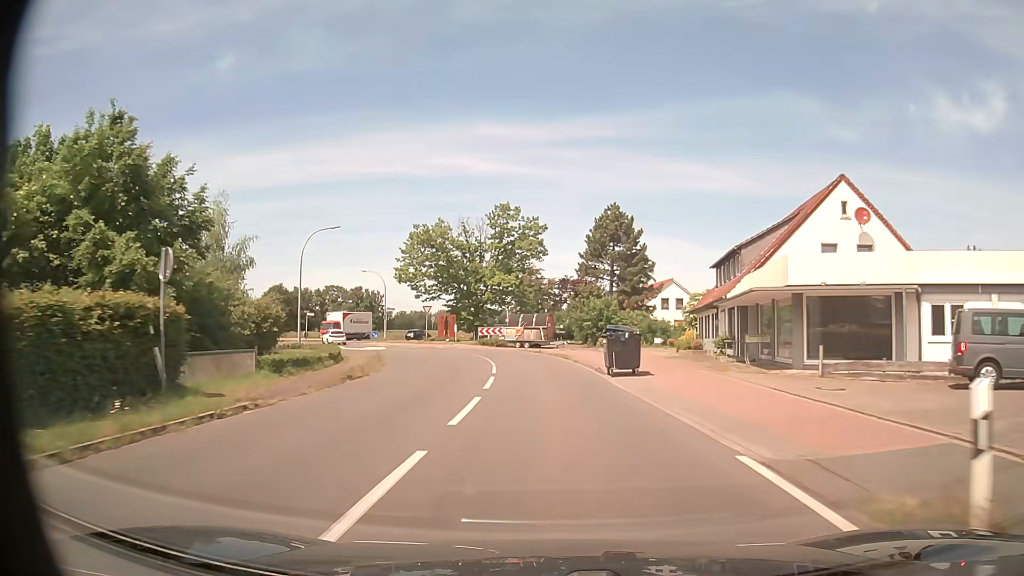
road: tertiary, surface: asphalt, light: Day
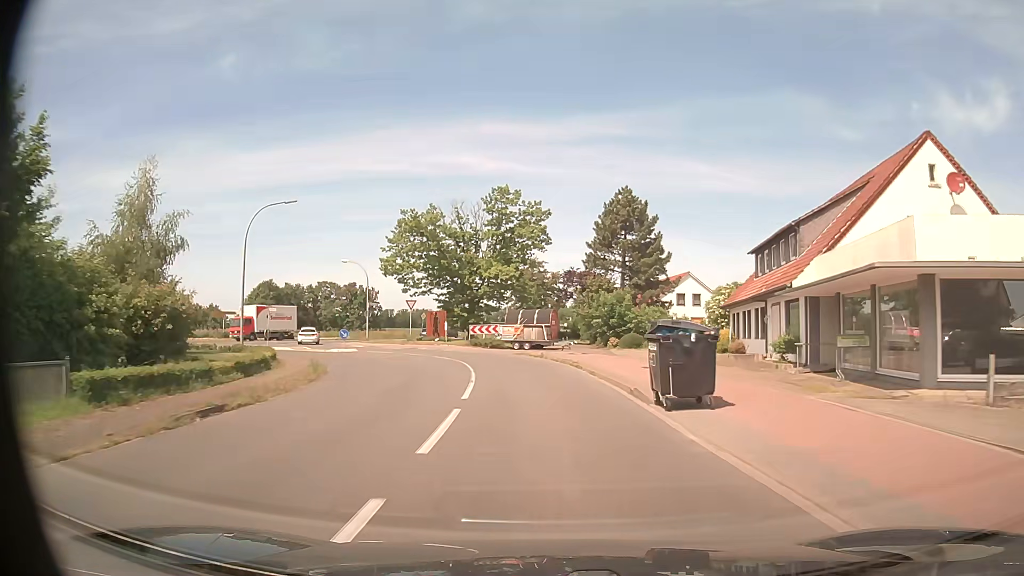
(0.0, +8.2) m; 0°
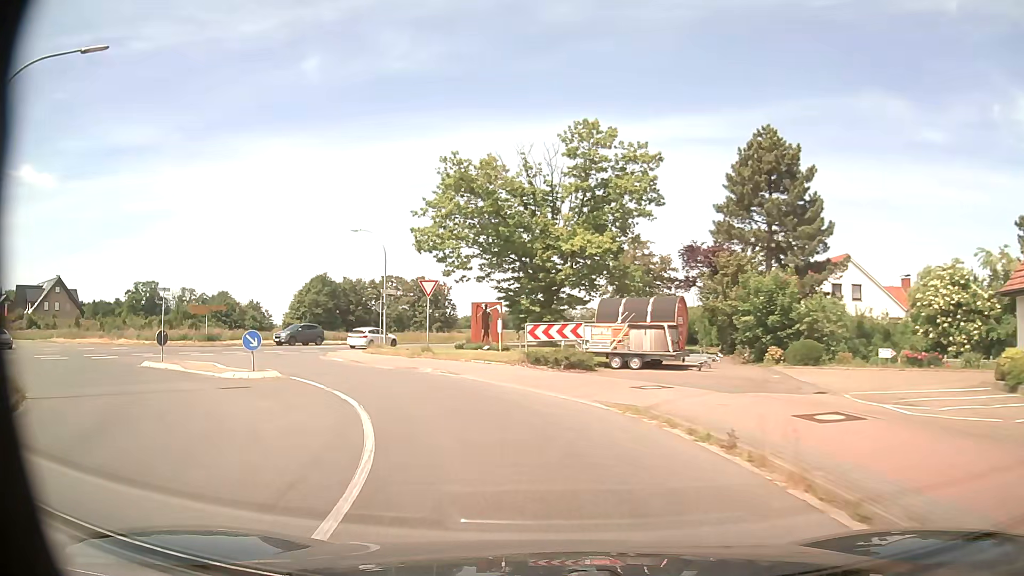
(-0.9, +21.7) m; -8°
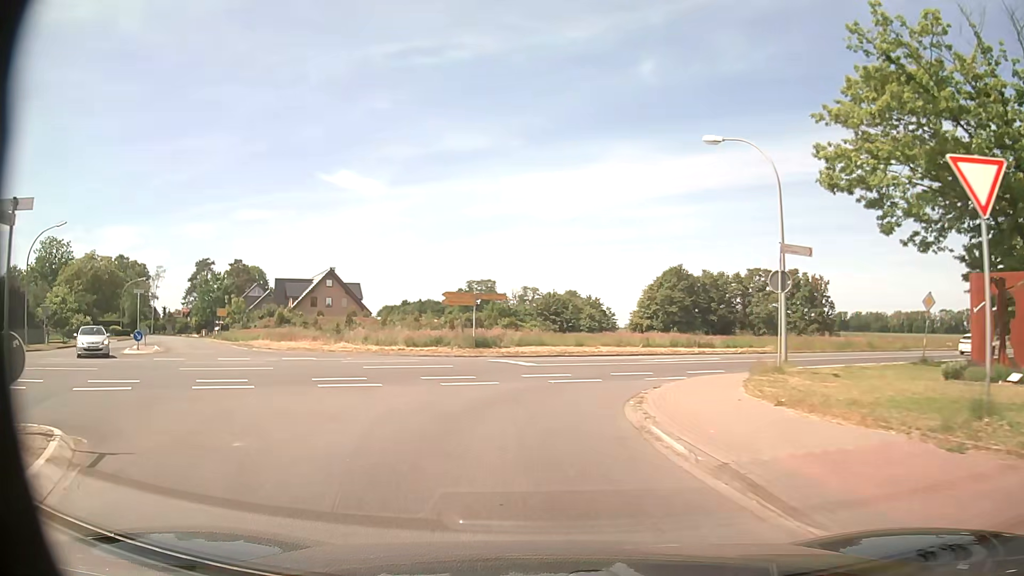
(-5.1, +20.0) m; -31°
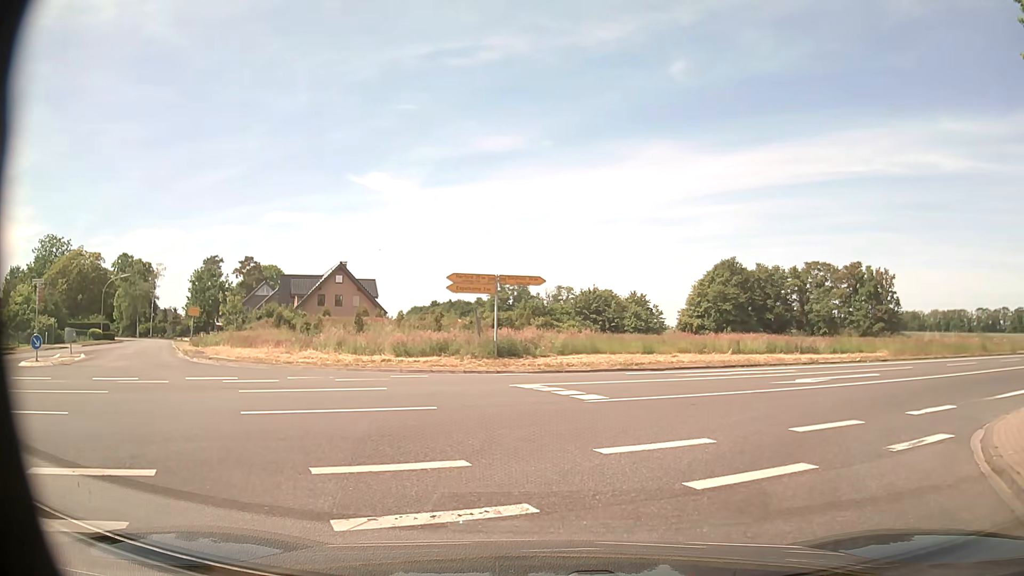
(-0.8, +11.3) m; -2°
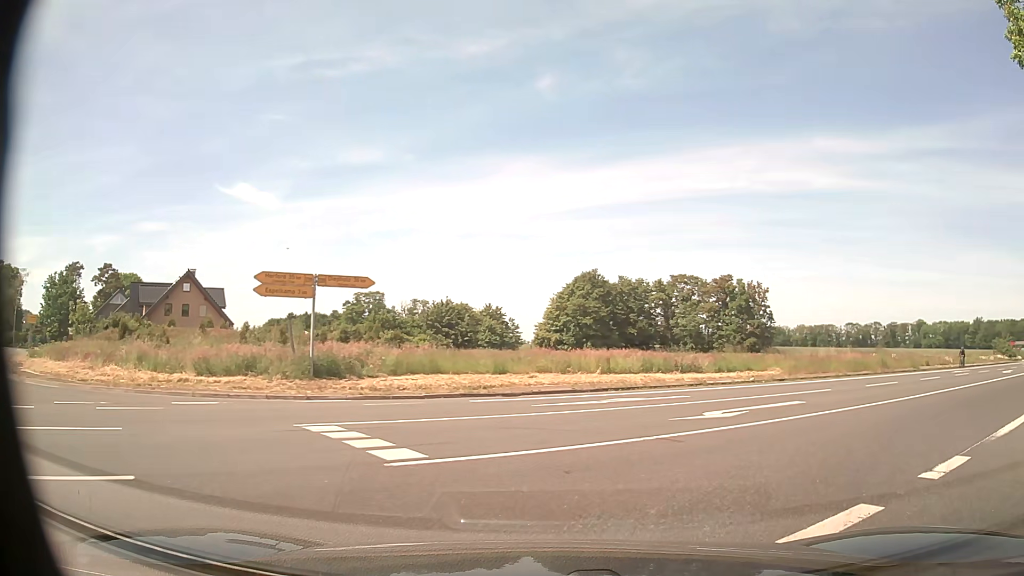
(+0.4, +5.0) m; +11°
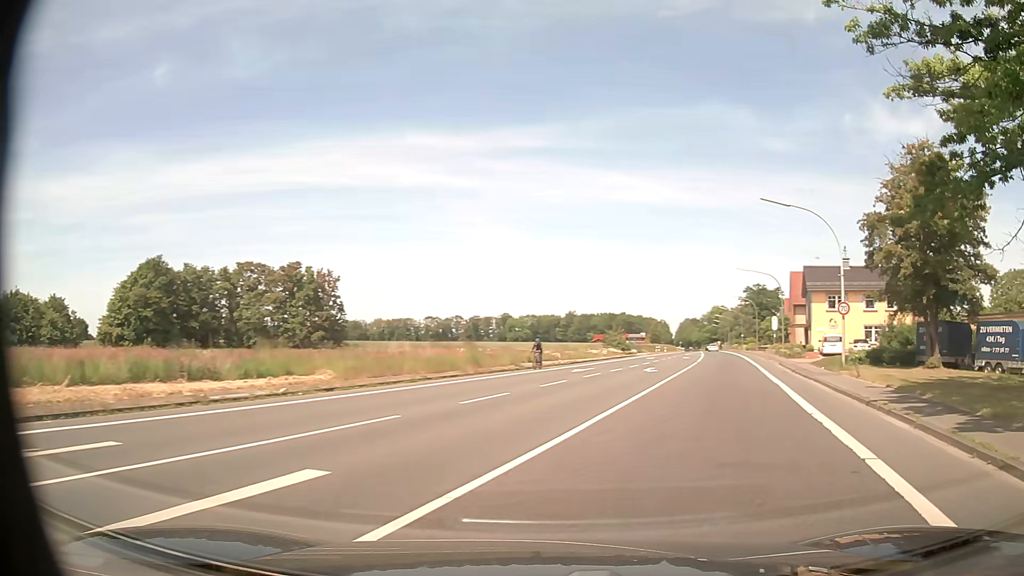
(+3.0, +9.1) m; +36°
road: primary
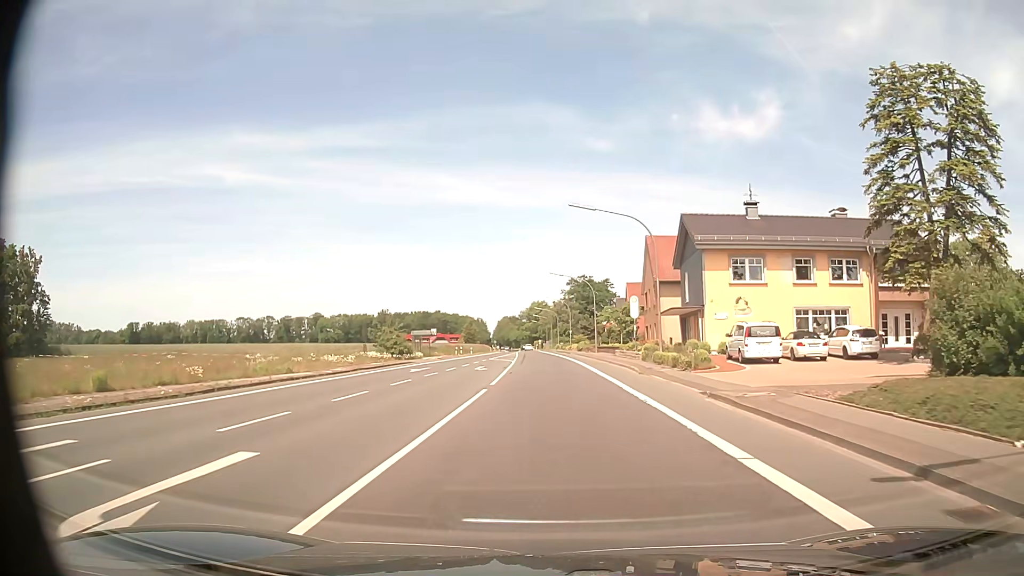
(+6.9, +28.2) m; +15°
(0, +10) (0, +20) (0, +30) (0, +40) (-1, +50) (-1, +60) (-1, +70) (-1, +80) (-2, +90) (-2, +100) m
